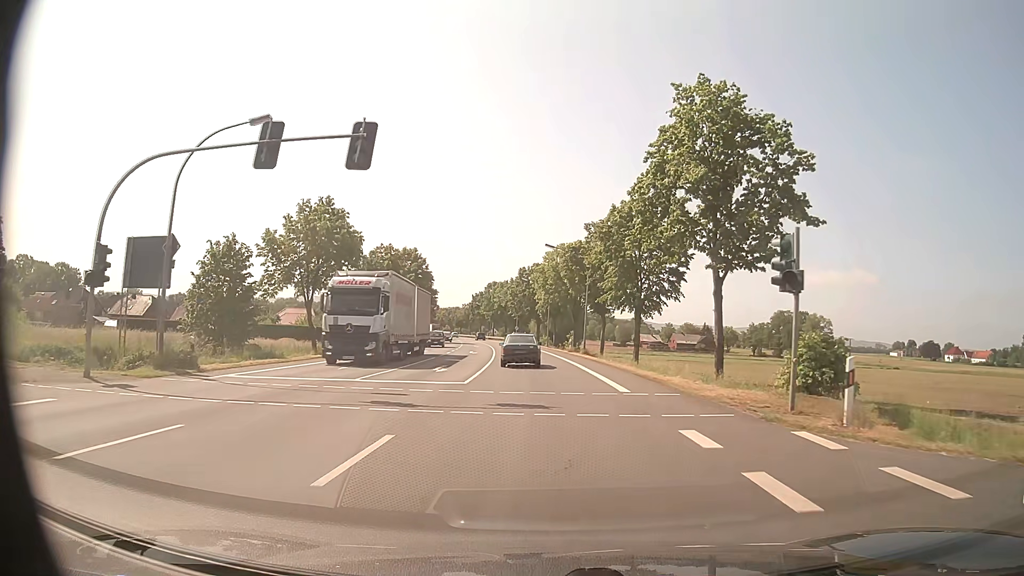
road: primary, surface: asphalt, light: Day
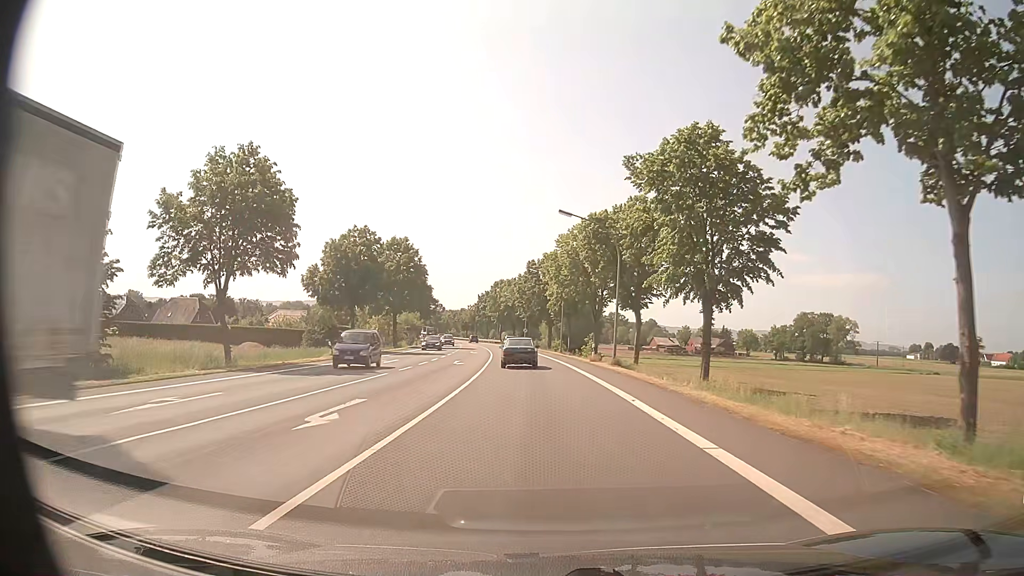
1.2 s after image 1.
(-0.1, +14.8) m; -1°
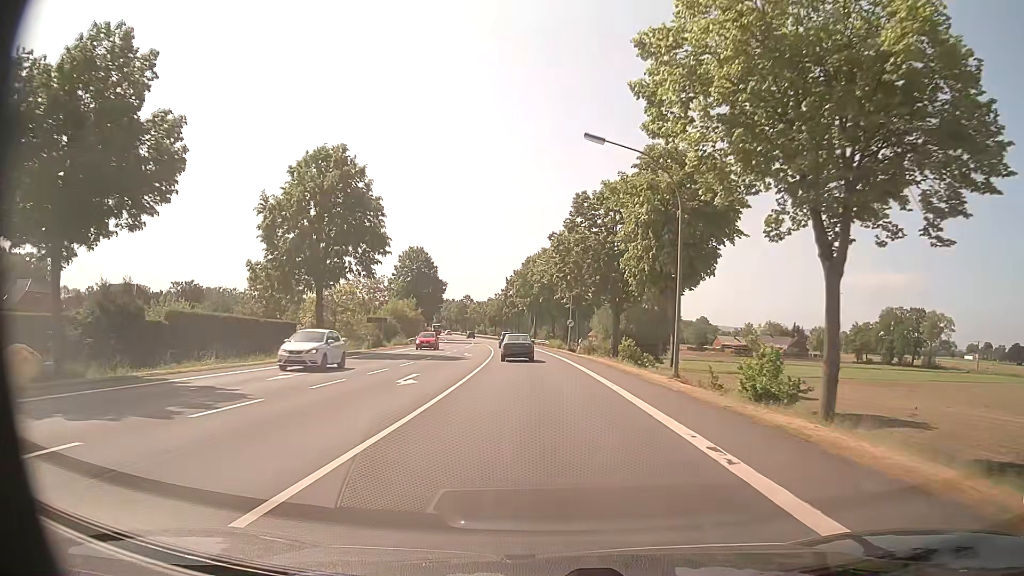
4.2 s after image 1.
(-1.3, +42.7) m; -4°
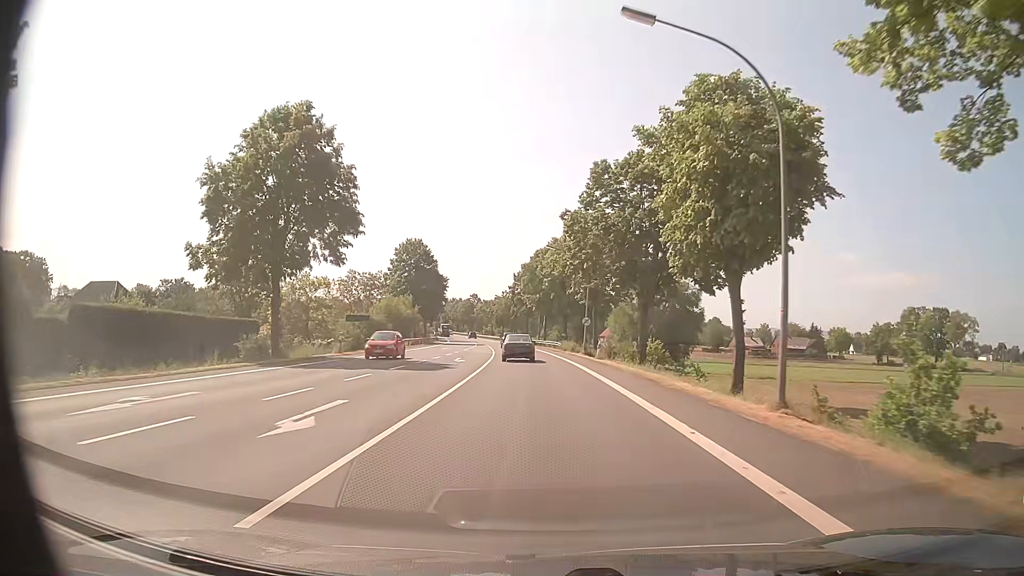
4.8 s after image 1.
(0.0, +9.3) m; -1°
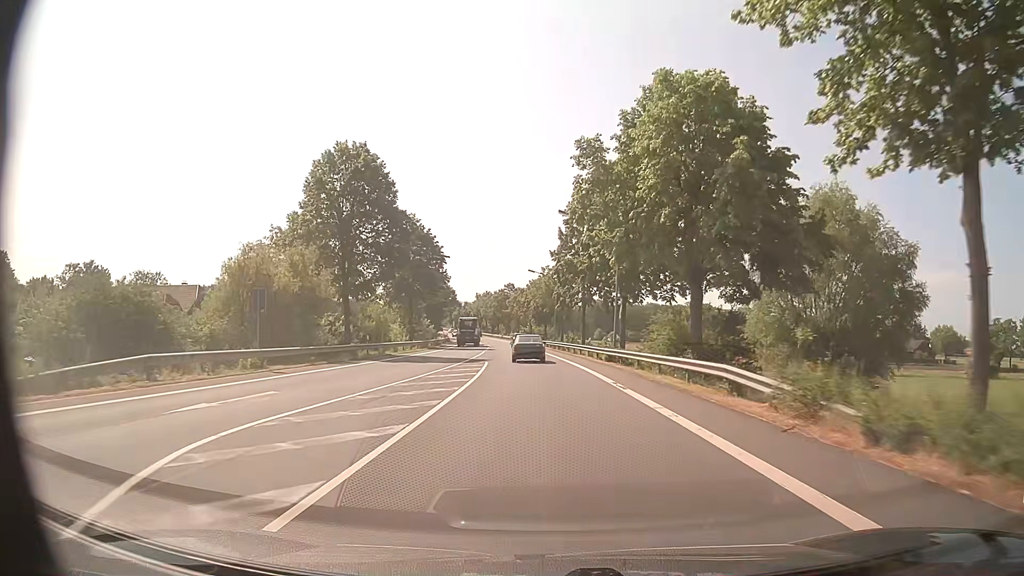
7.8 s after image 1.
(-1.8, +49.2) m; -4°
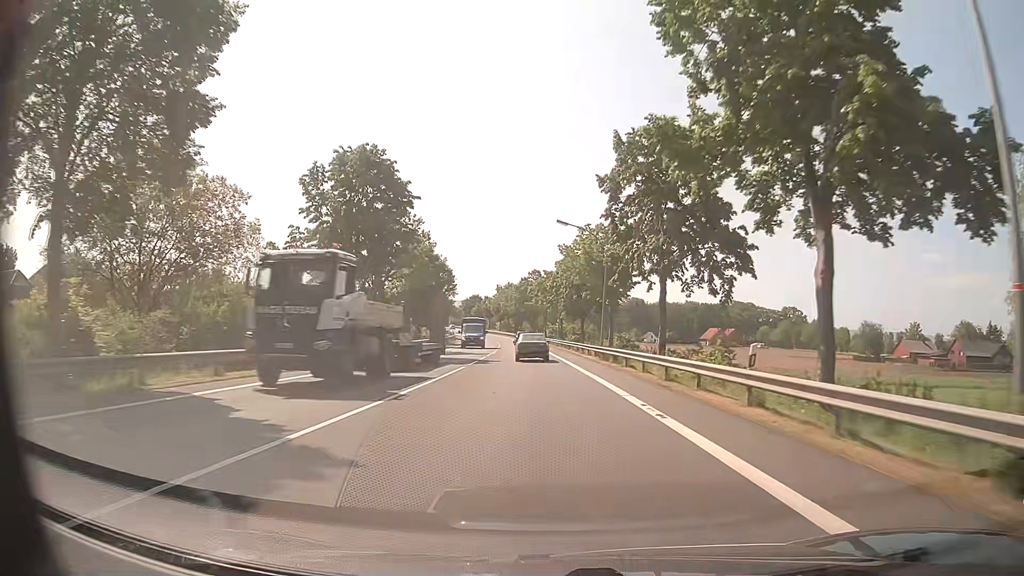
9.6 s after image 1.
(-0.7, +30.6) m; -3°
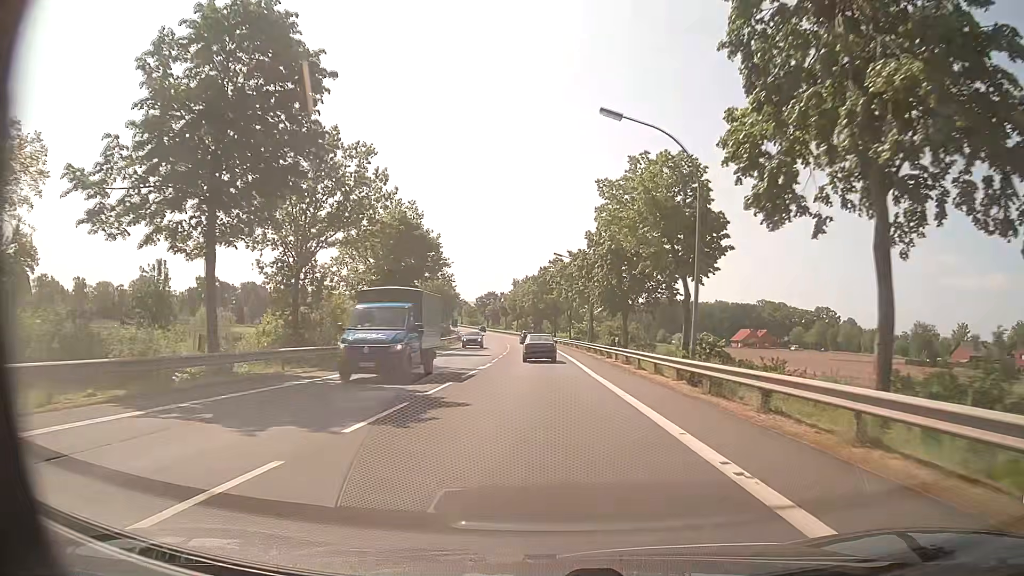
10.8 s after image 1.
(-0.3, +20.8) m; -1°
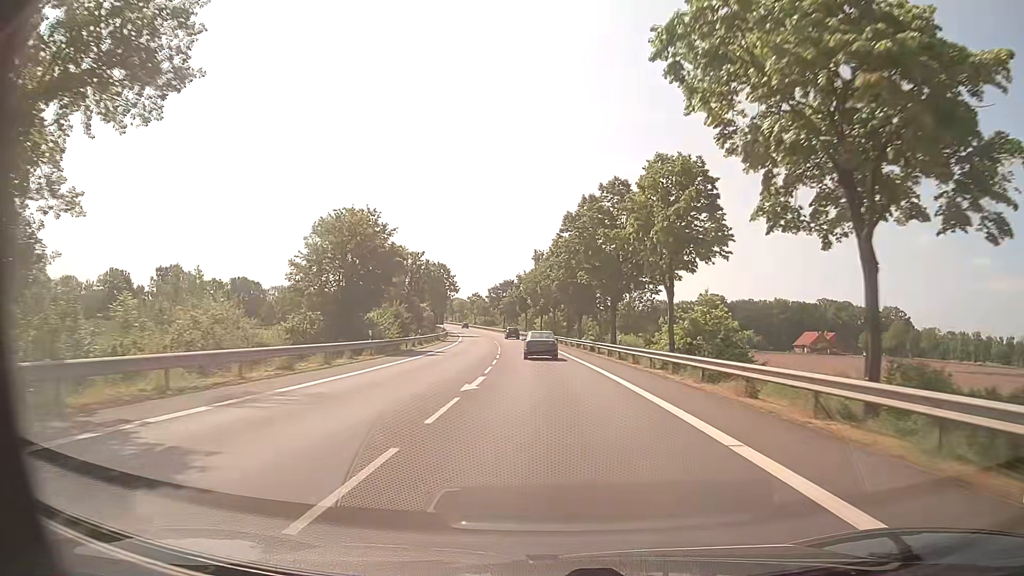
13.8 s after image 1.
(-1.6, +53.4) m; -2°
(0, +10) (0, +20) (-1, +30) (-1, +40) (-2, +50) (-2, +60) (-4, +70) (-5, +80) (-6, +90) (-7, +100) m
